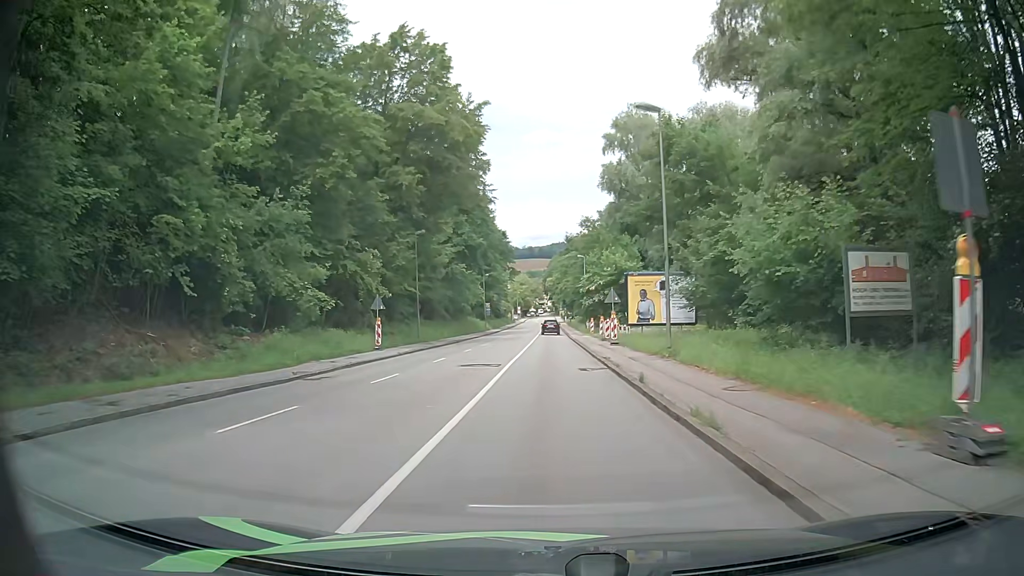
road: tertiary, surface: asphalt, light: Day
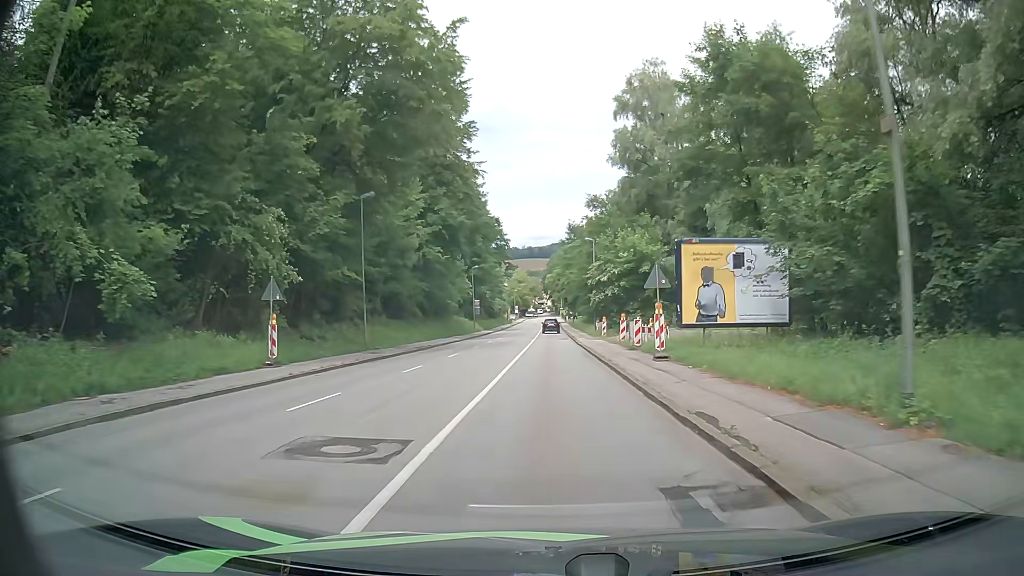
(-0.1, +14.7) m; 0°
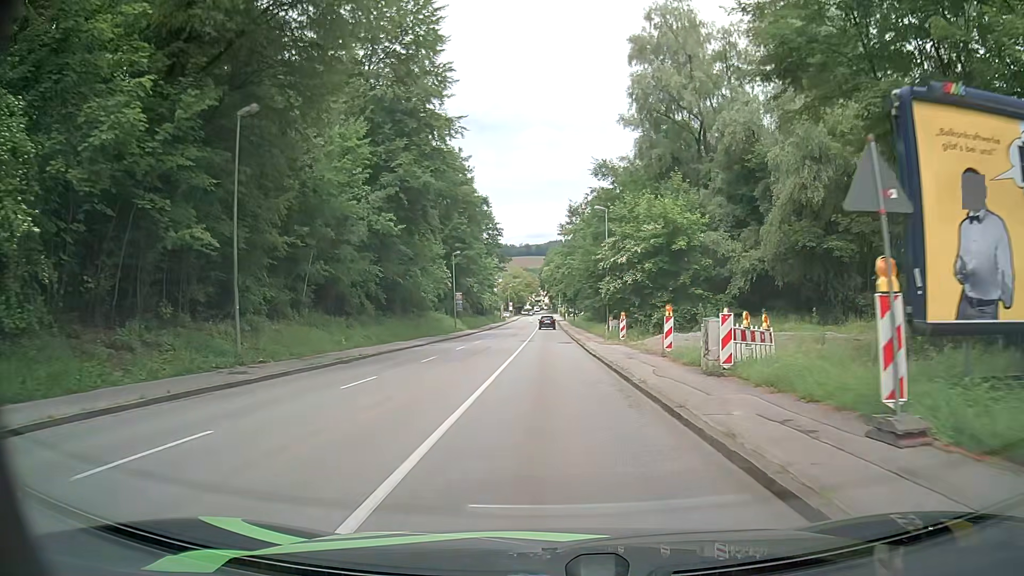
(-0.1, +14.7) m; 0°
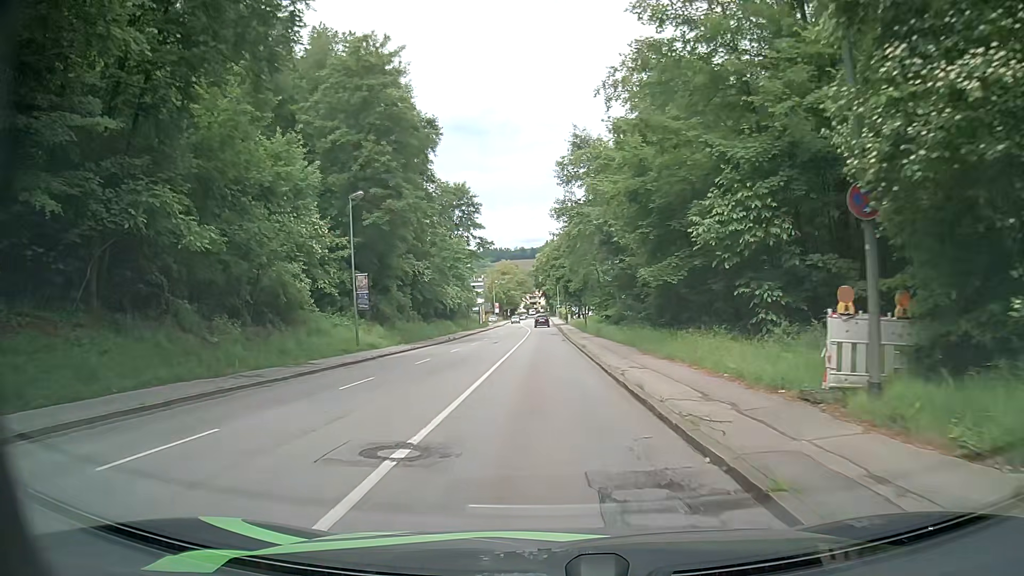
(+0.2, +35.2) m; +1°
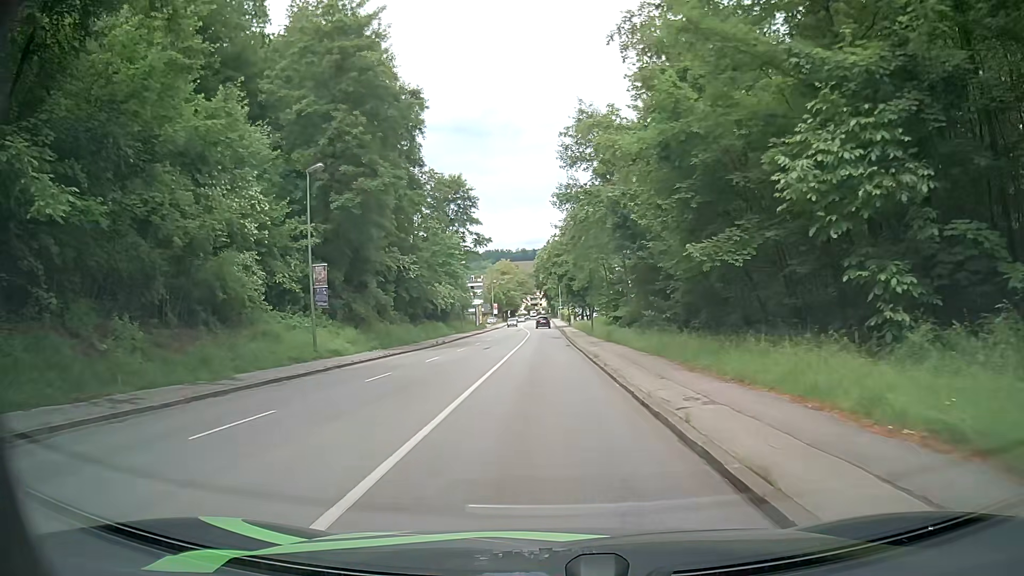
(0.0, +6.8) m; 0°
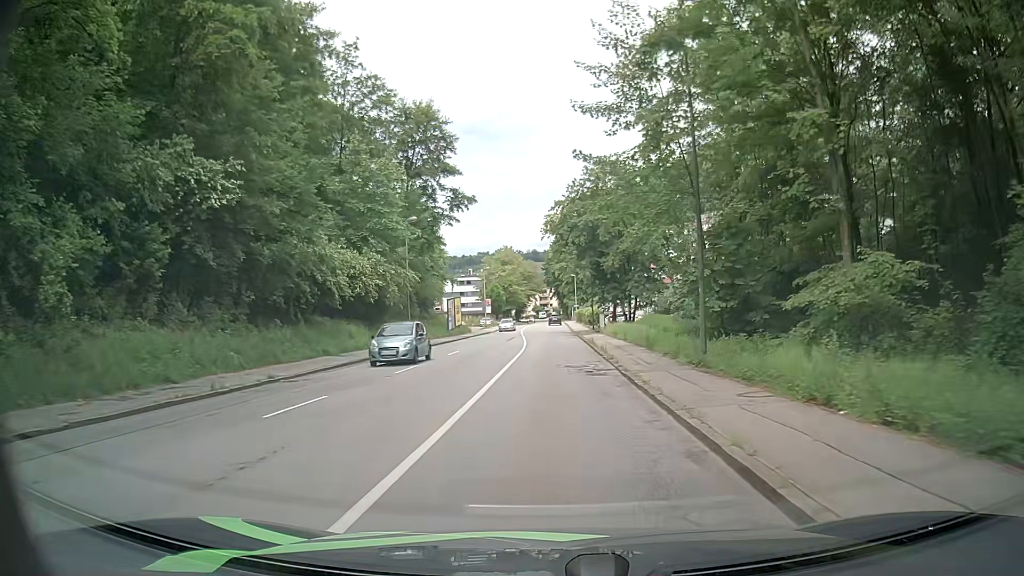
(-0.5, +34.0) m; -1°
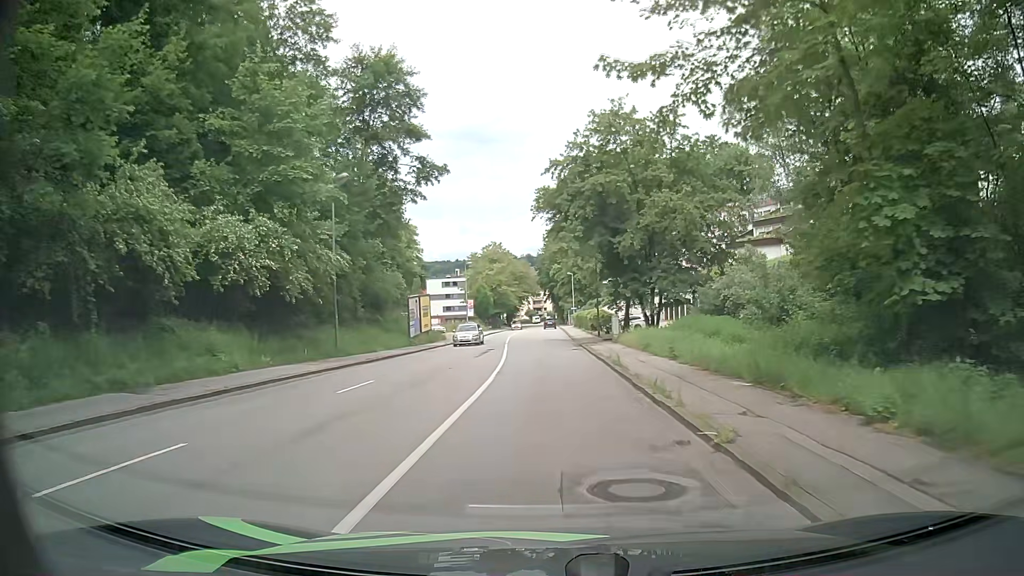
(0.0, +14.5) m; 0°
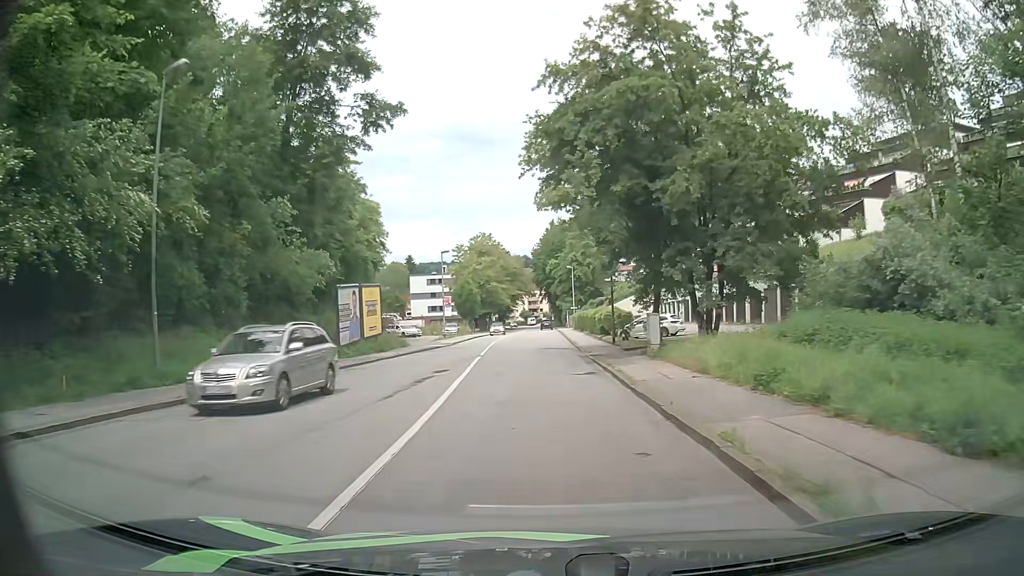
(+0.1, +14.7) m; -1°
(0, +10) (0, +20) (+1, +30) (+1, +40) (+1, +50) (+1, +60) (+2, +70) (+2, +80) (+2, +90) (+2, +100) m
